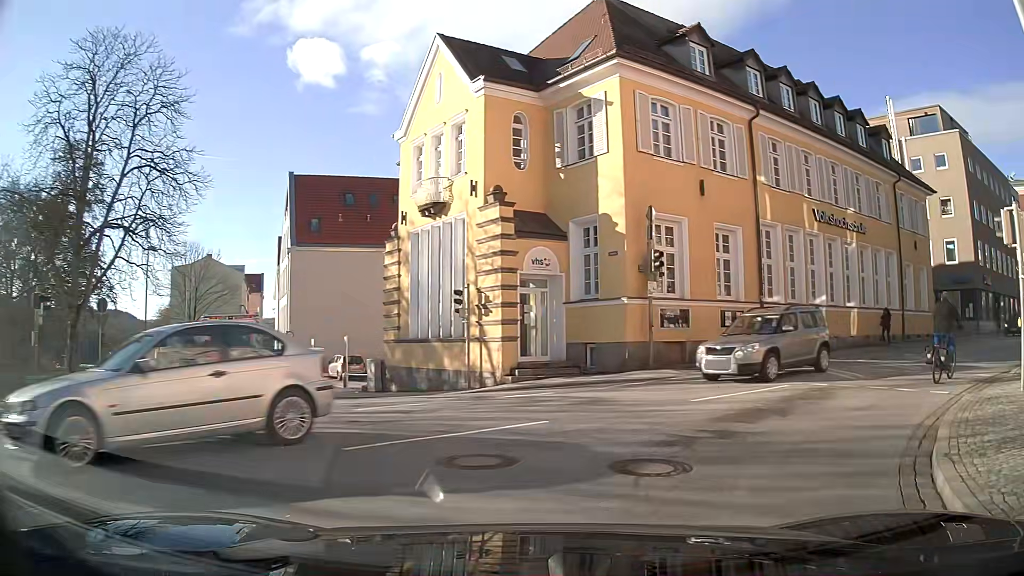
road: primary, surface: asphalt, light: Day
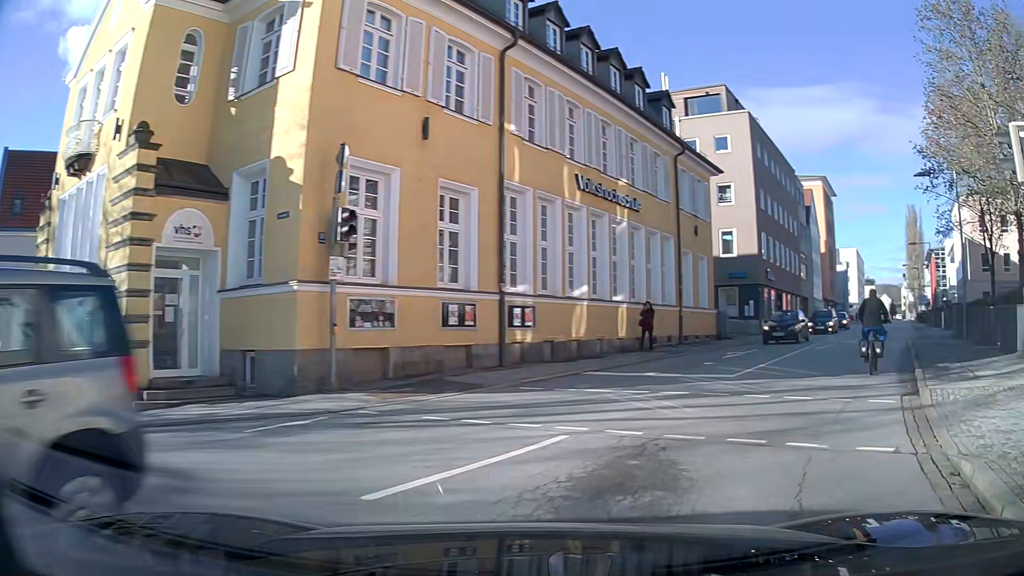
(+1.3, +6.4) m; +23°
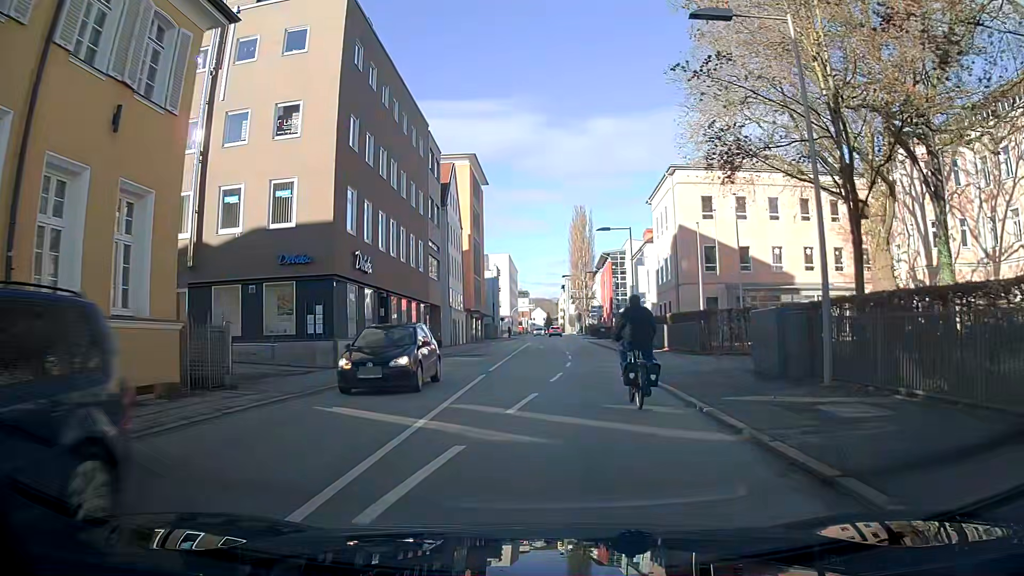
(+7.4, +19.0) m; +27°
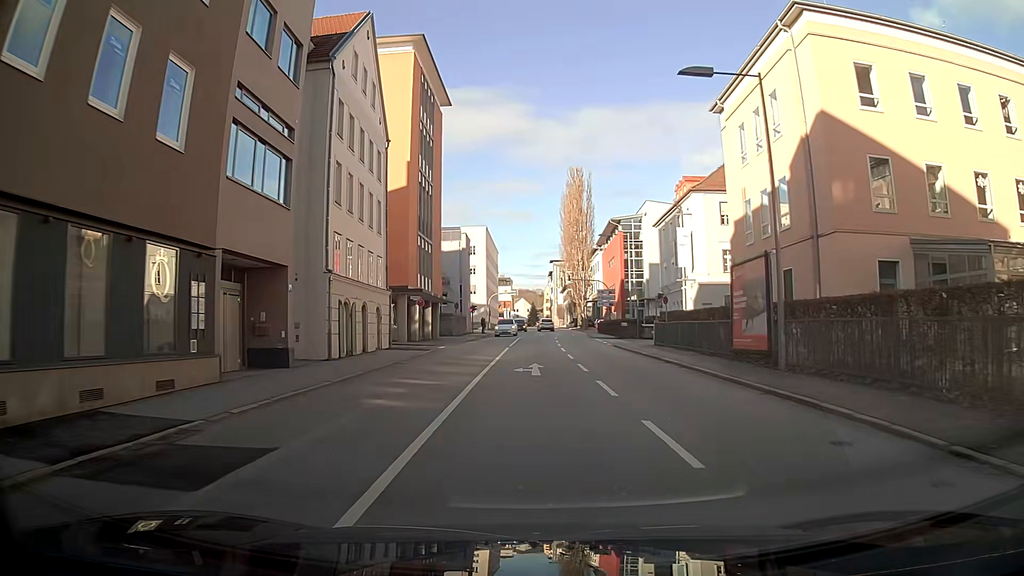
(-0.3, +28.6) m; 0°
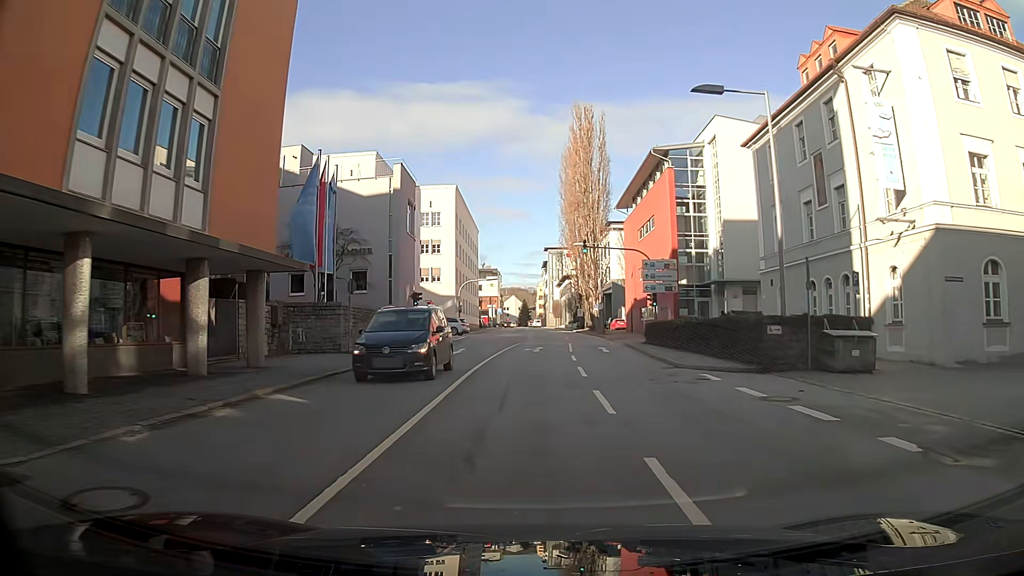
(+0.2, +32.9) m; +1°
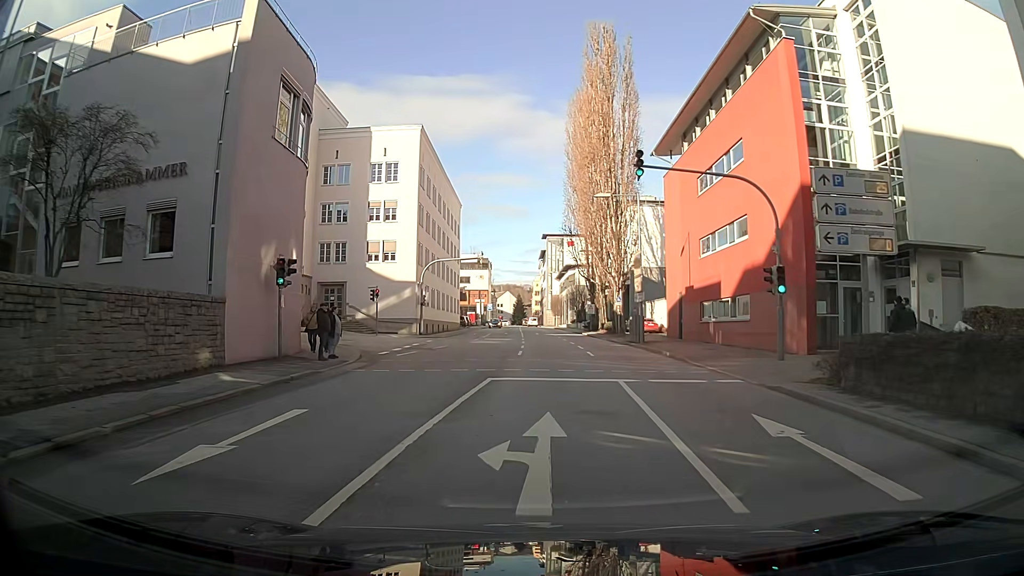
(0.0, +22.8) m; +1°
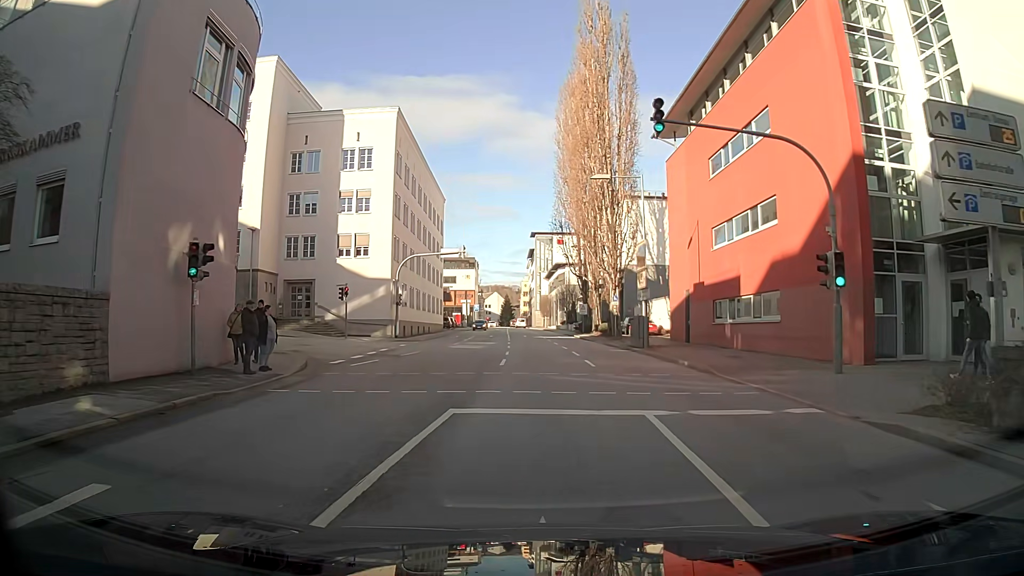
(0.0, +5.0) m; +1°
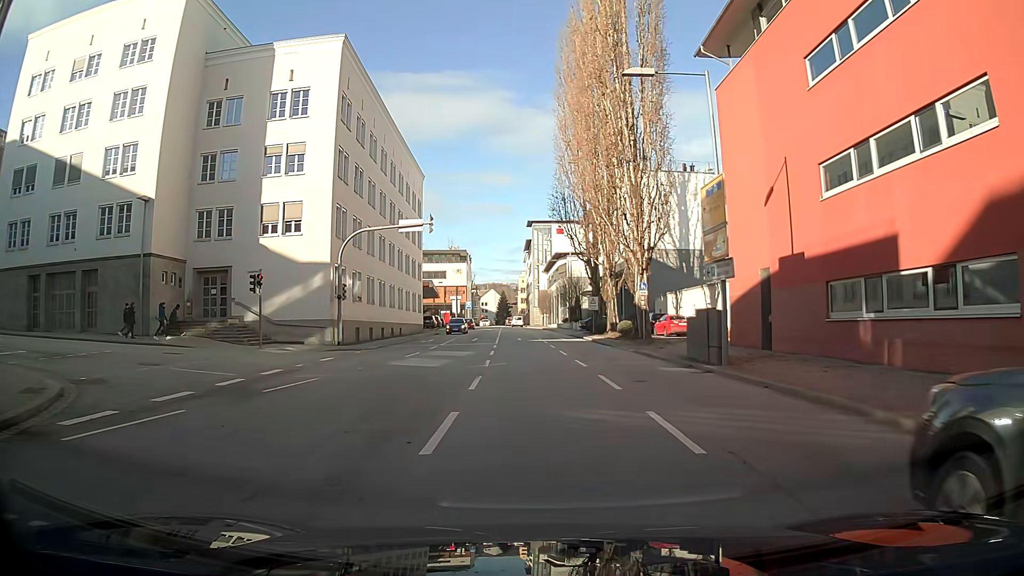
(0.0, +13.3) m; 0°
